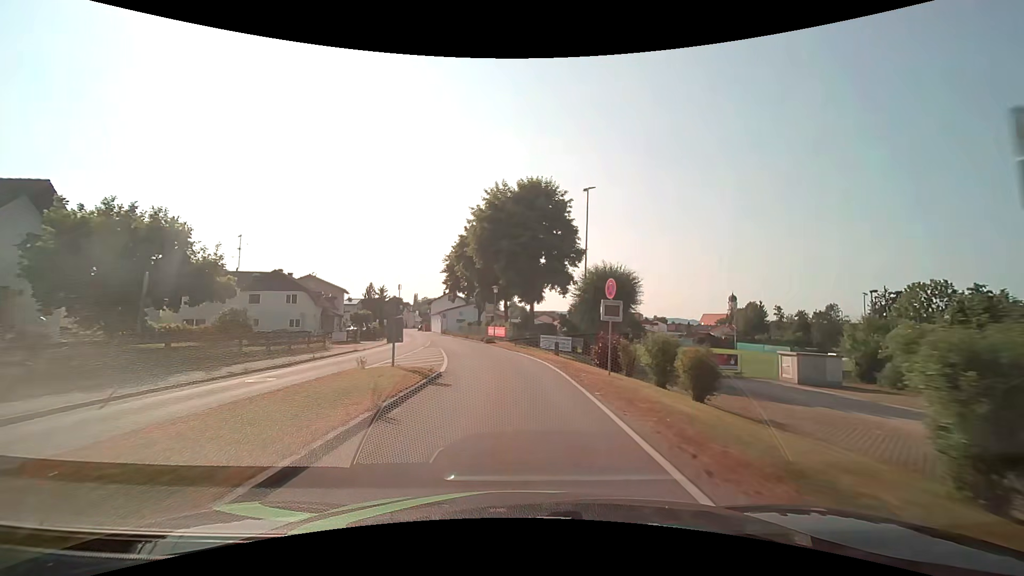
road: secondary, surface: asphalt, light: Day
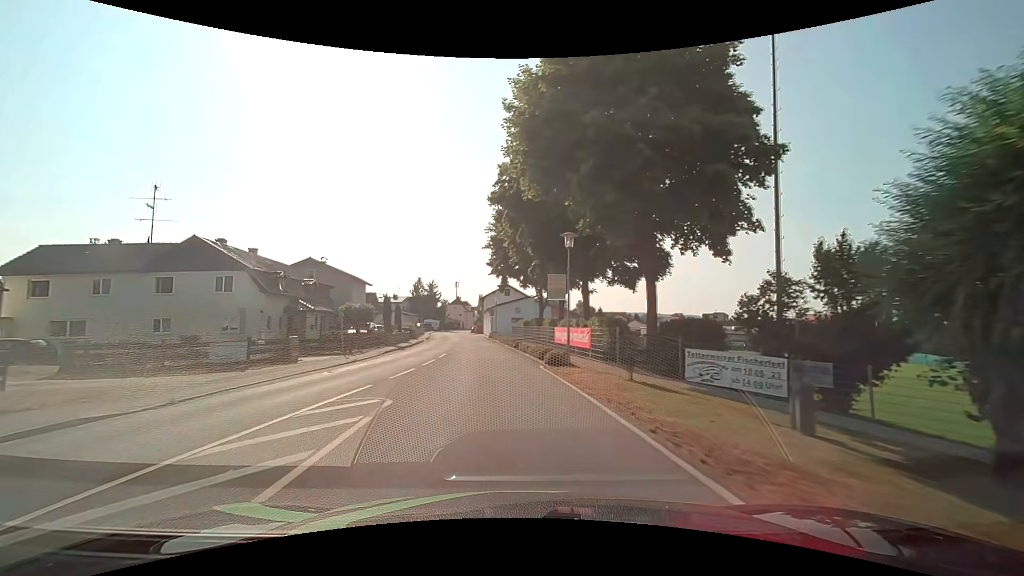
(-1.1, +22.9) m; -7°
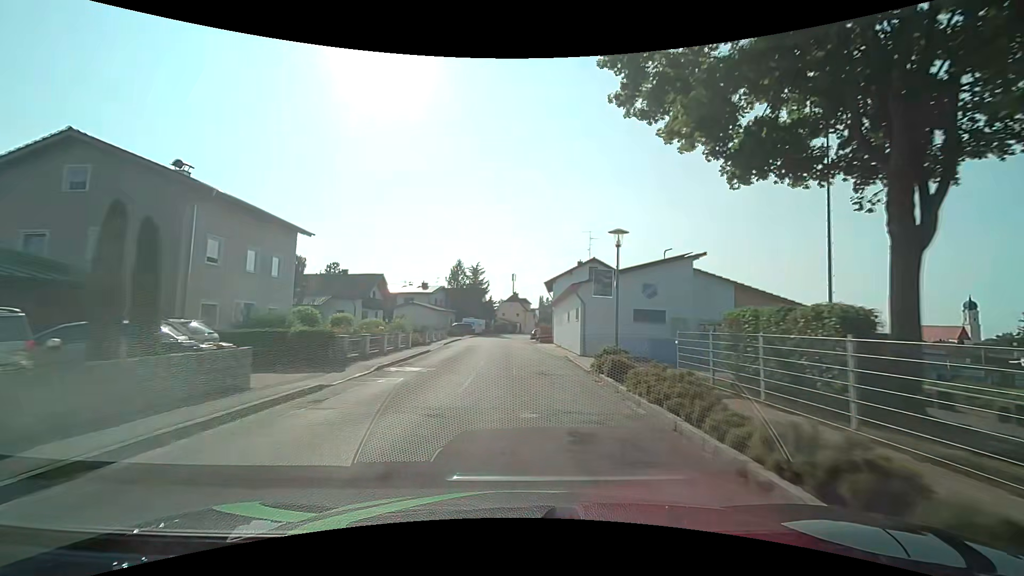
(-3.7, +37.9) m; -7°
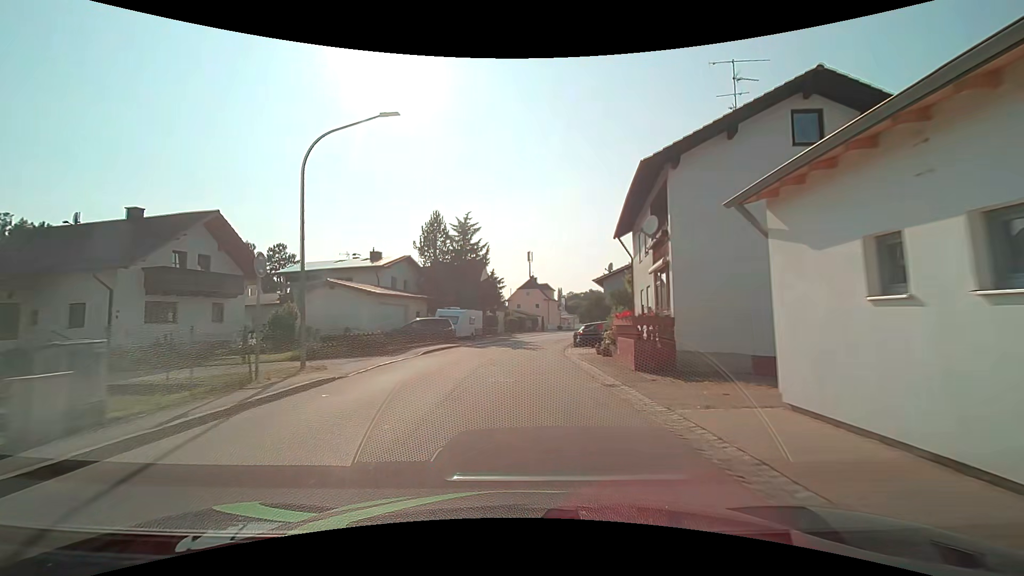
(-0.5, +38.0) m; -2°
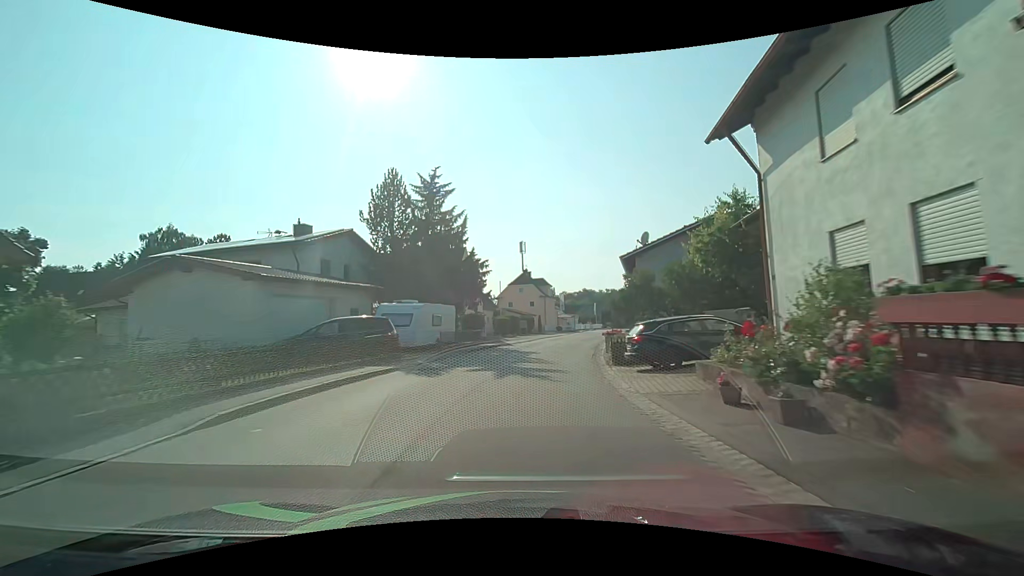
(0.0, +15.3) m; 0°
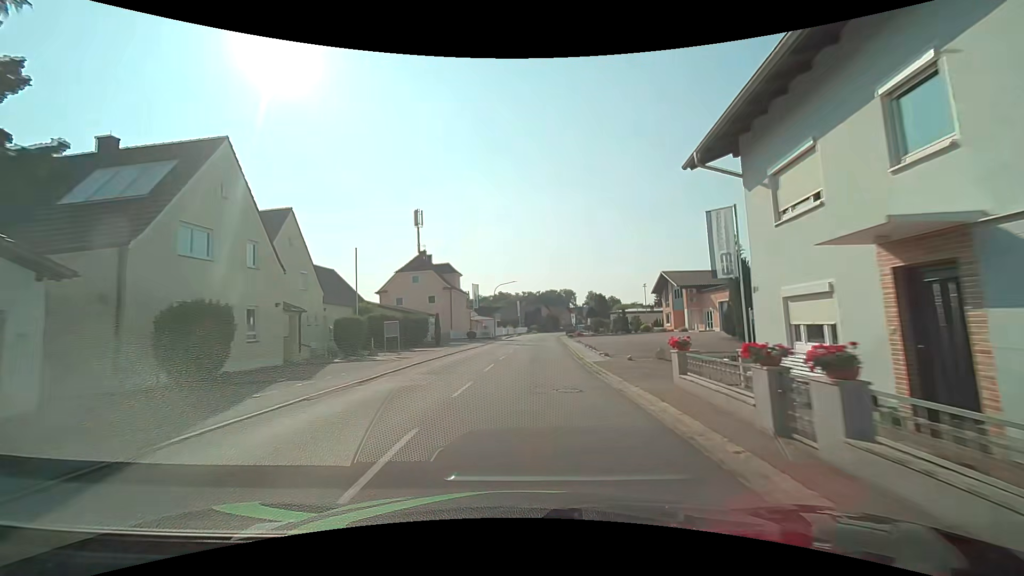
(+2.6, +30.5) m; +10°
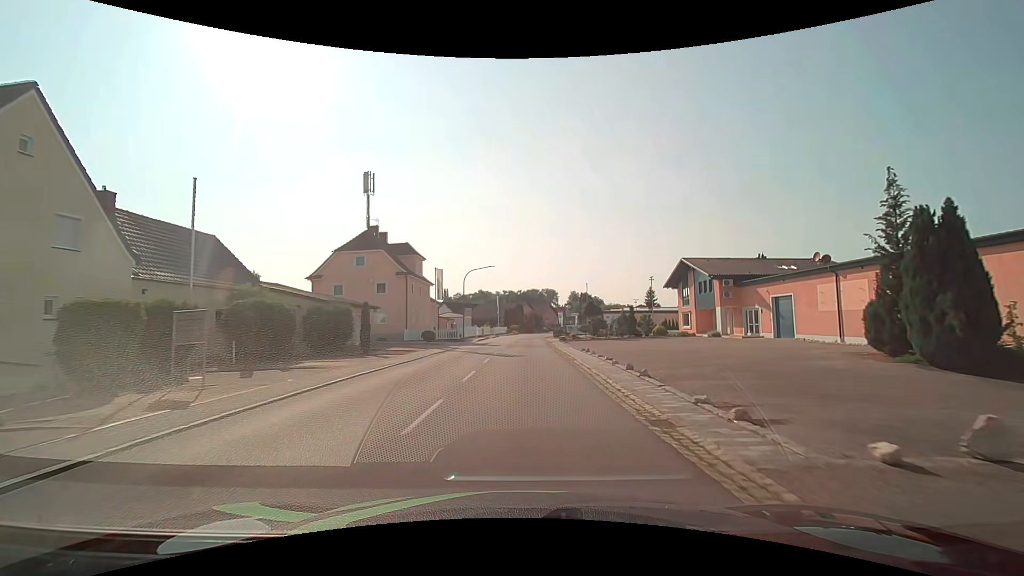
(+0.3, +15.2) m; +2°
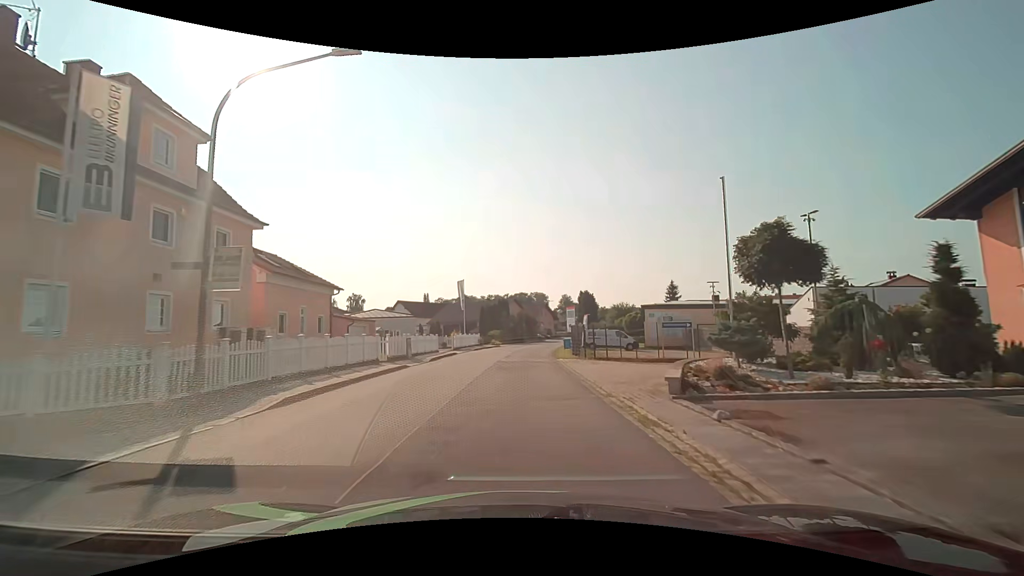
(+0.8, +38.1) m; +1°
(0, +10) (0, +20) (+1, +30) (+1, +40) (+2, +50) (+3, +60) (+5, +70) (+7, +80) (+9, +89) (+11, +99) m
